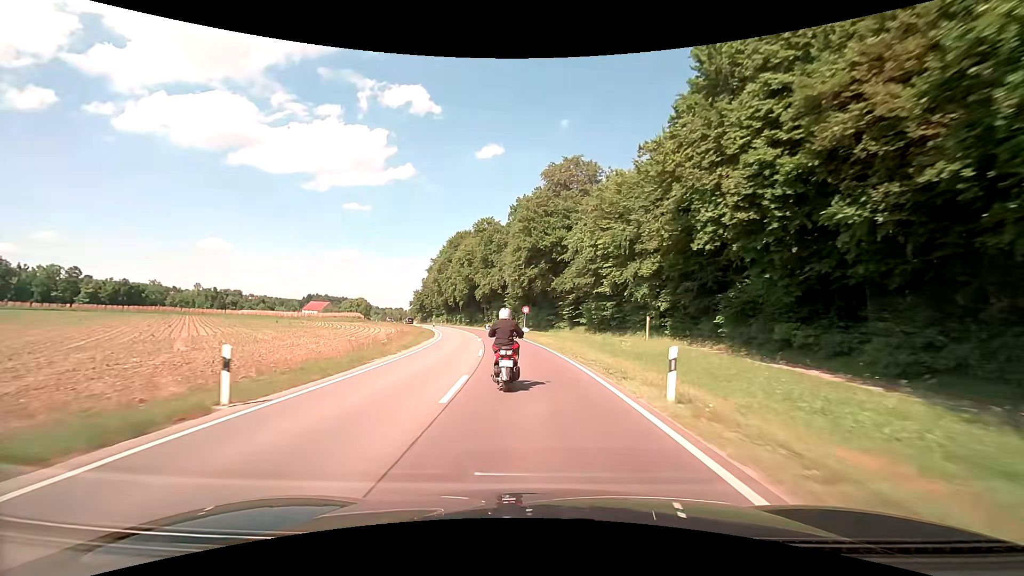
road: secondary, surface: asphalt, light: Day
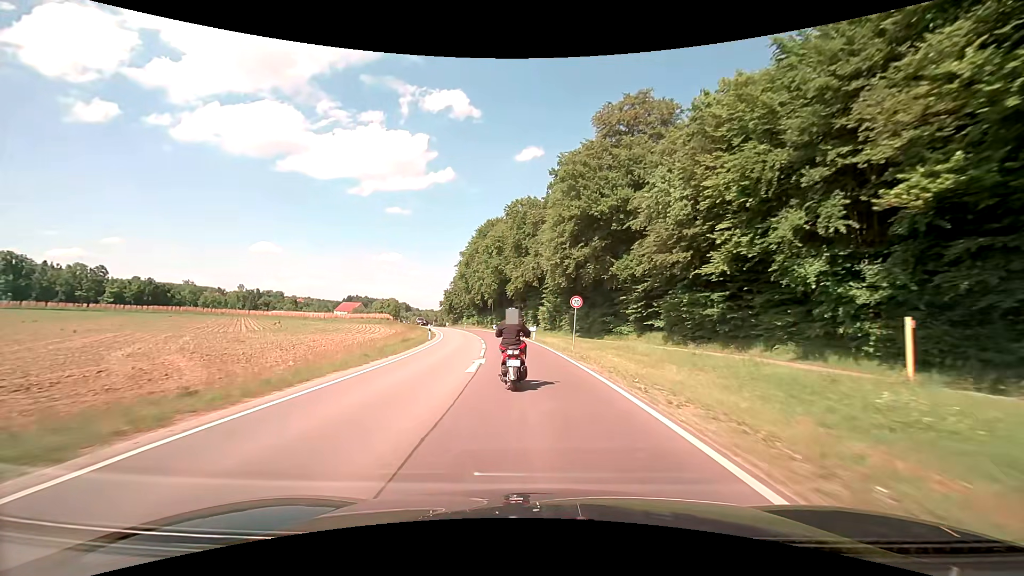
(-0.8, +20.8) m; -4°
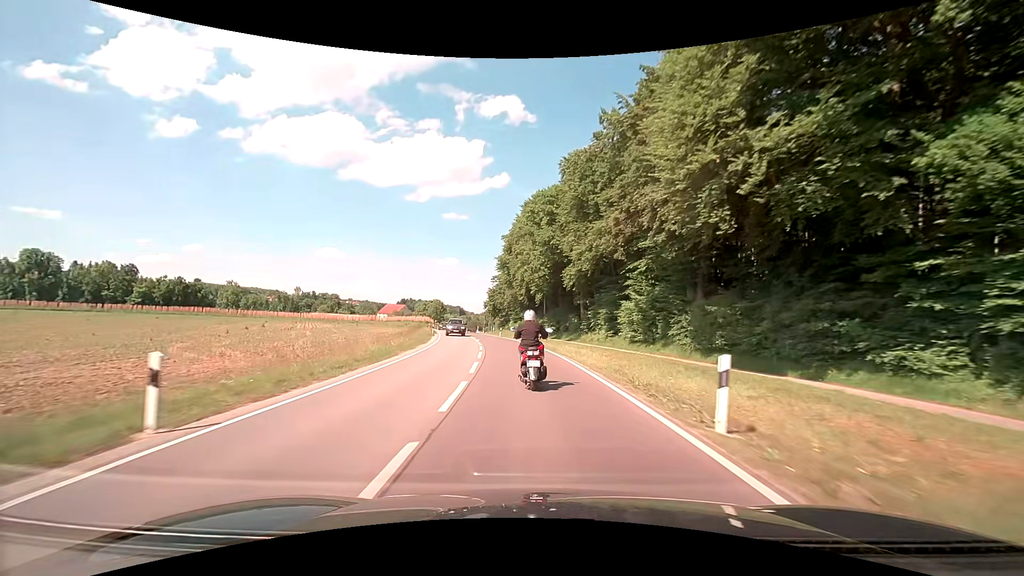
(-1.8, +30.5) m; -6°
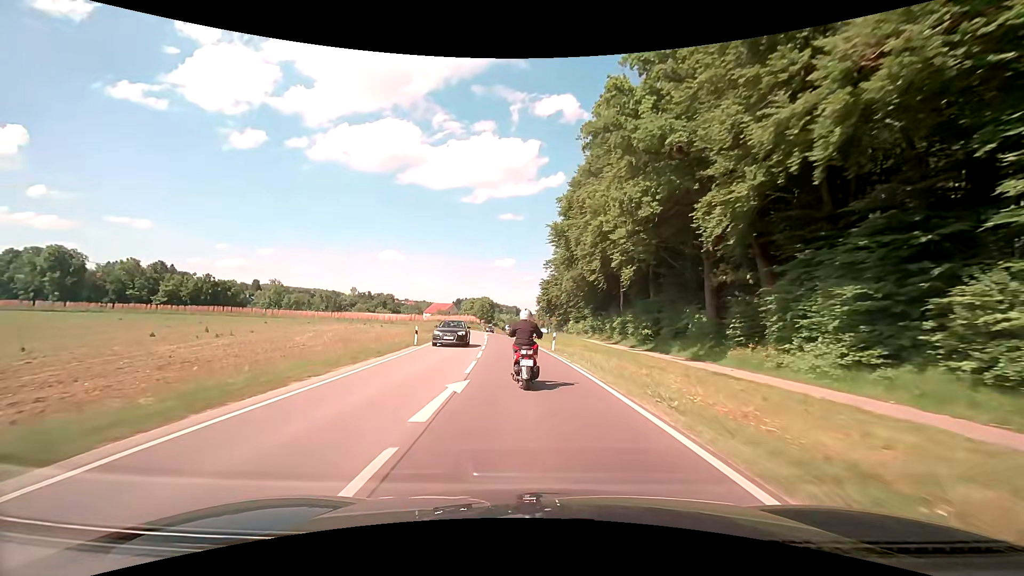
(-1.9, +30.4) m; -7°
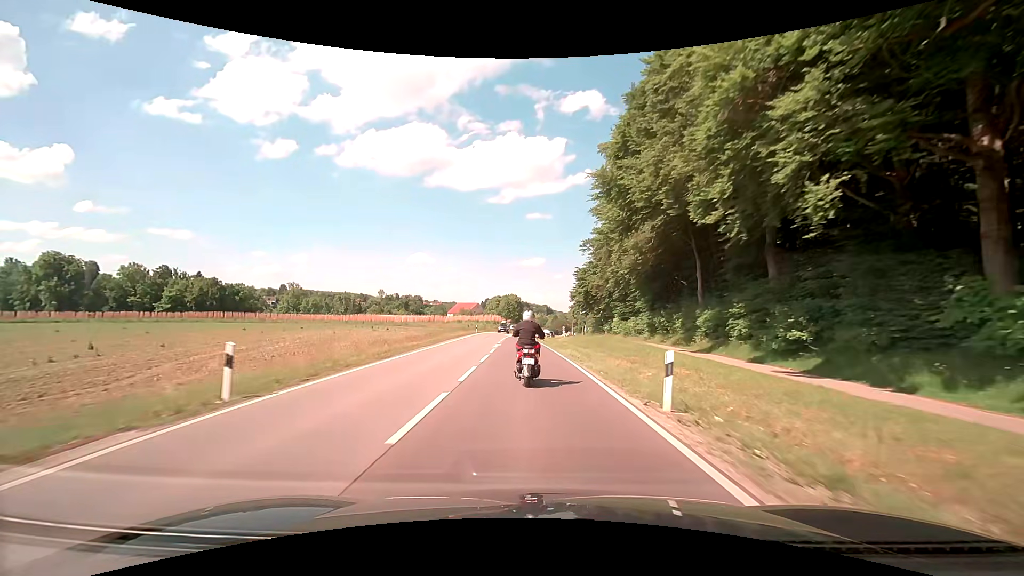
(-0.7, +19.9) m; -4°
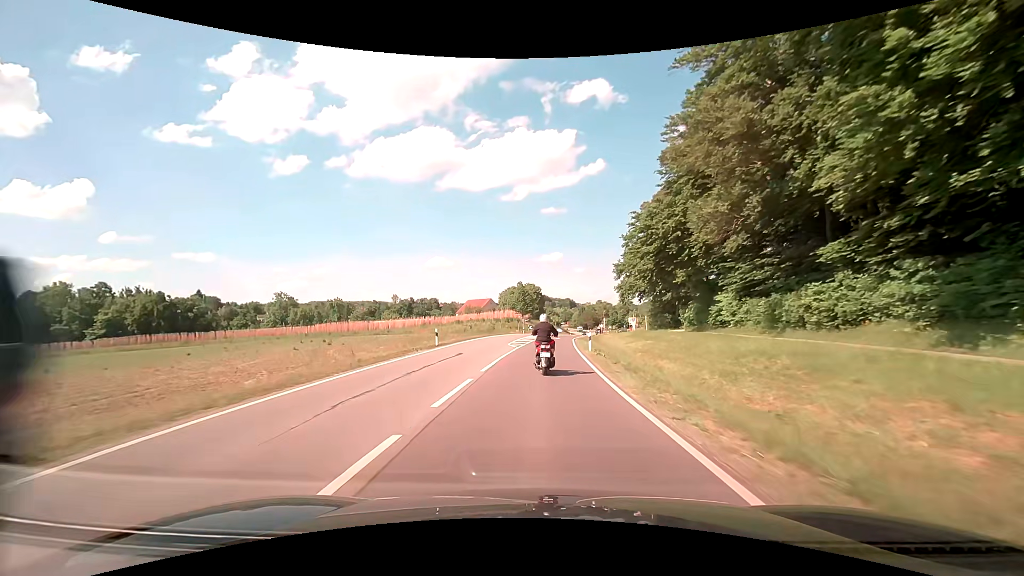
(-1.0, +39.5) m; -3°
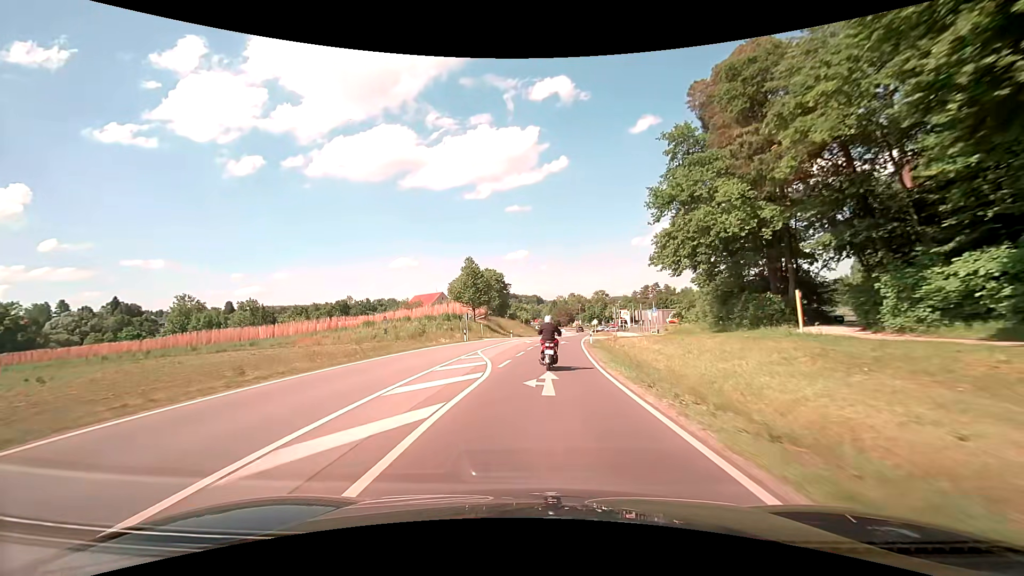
(+0.8, +41.1) m; +3°
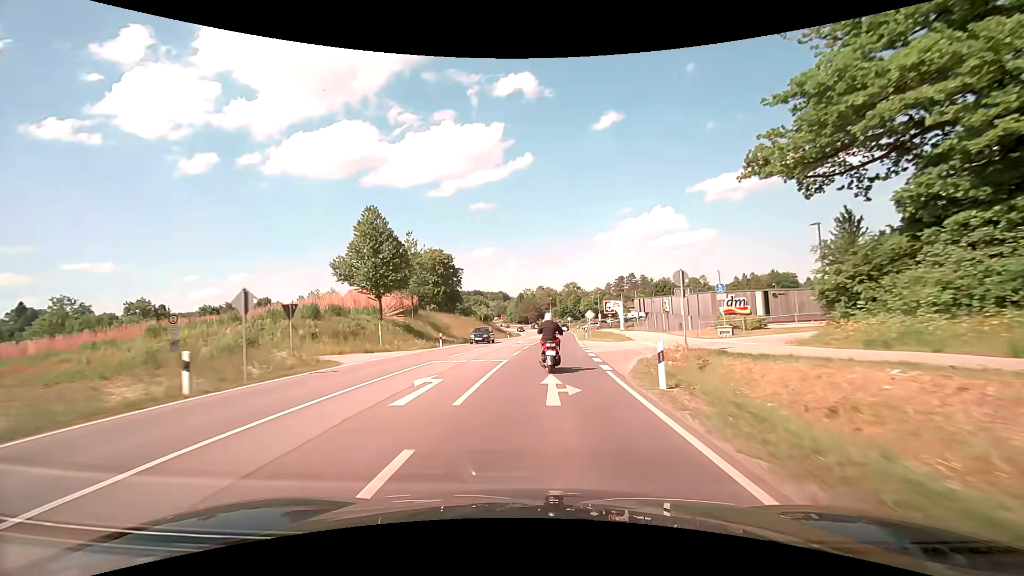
(+1.0, +31.3) m; +4°
(0, +10) (0, +20) (+1, +30) (+1, +40) (+2, +50) (+3, +60) (+3, +70) (+4, +80) (+4, +90) (+4, +100) m
